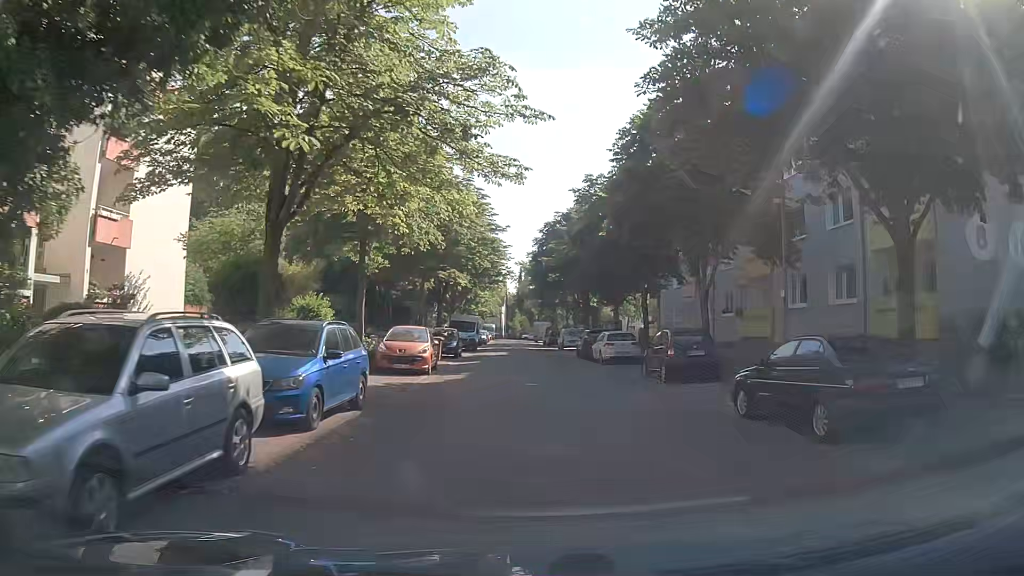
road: residential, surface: asphalt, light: Day
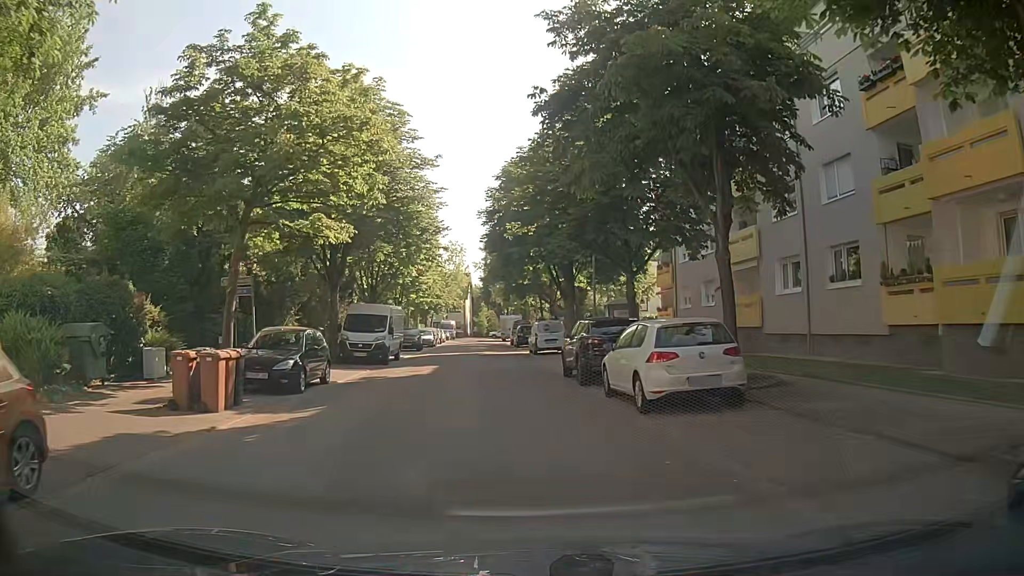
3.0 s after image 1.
(+1.3, +18.9) m; +4°
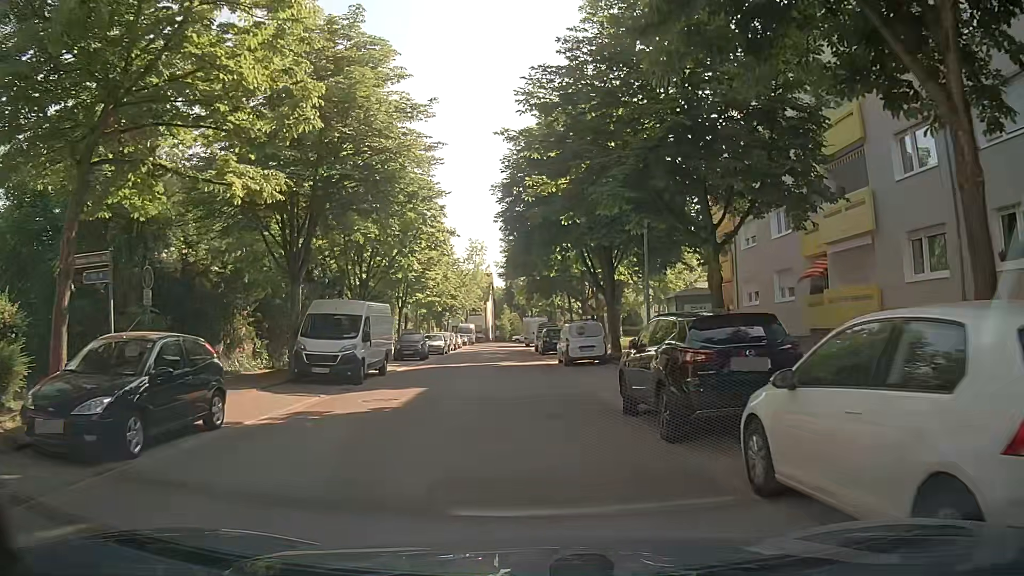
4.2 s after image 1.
(-0.3, +7.9) m; -3°
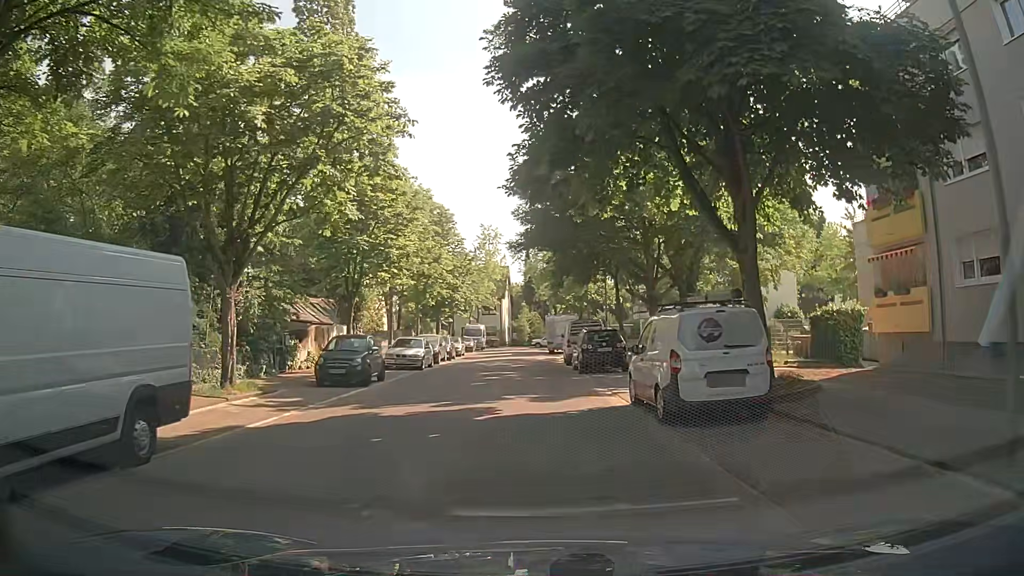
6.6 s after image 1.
(-0.1, +16.4) m; -1°
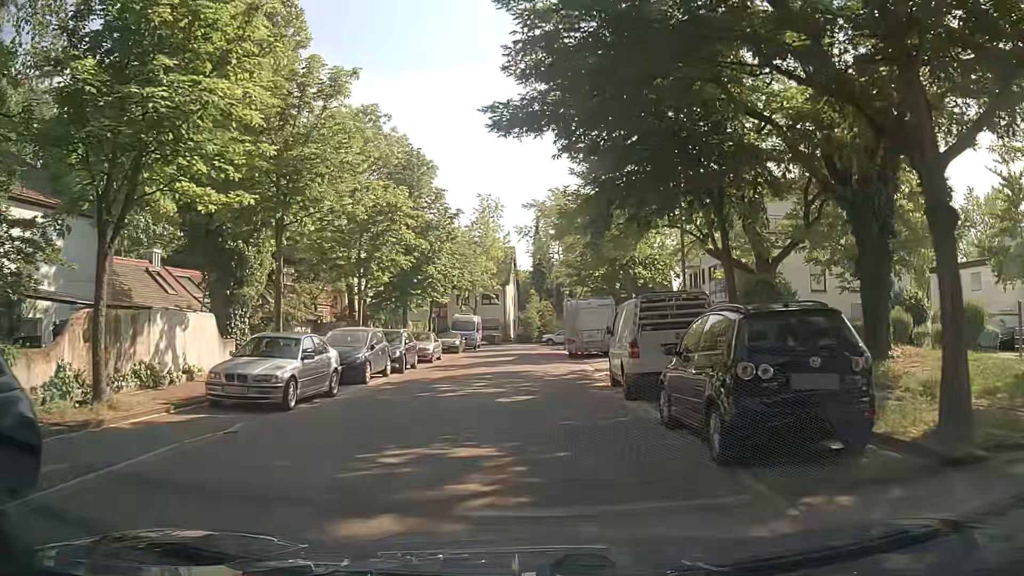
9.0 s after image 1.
(0.0, +17.1) m; -1°
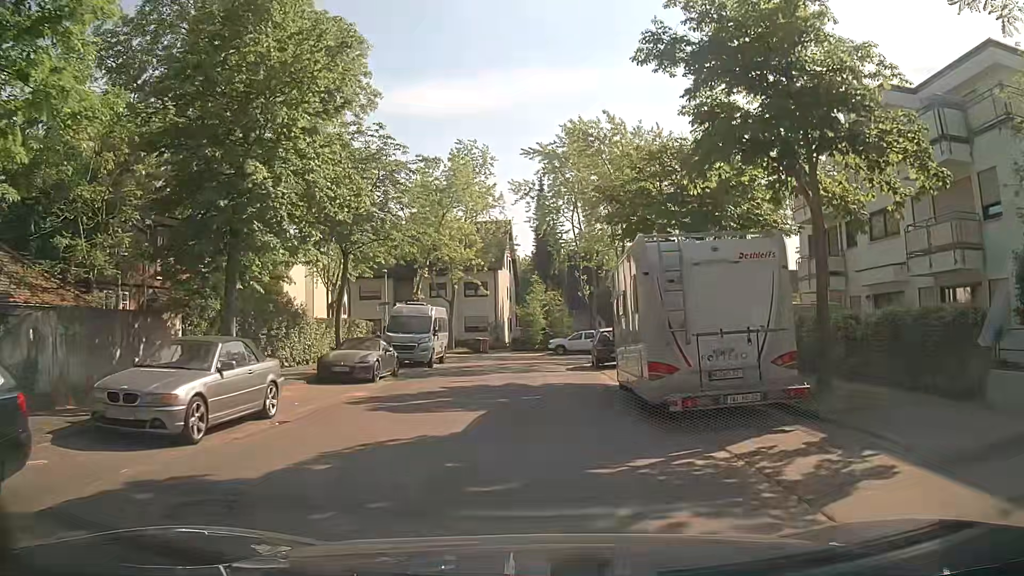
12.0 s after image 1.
(0.0, +21.8) m; 0°
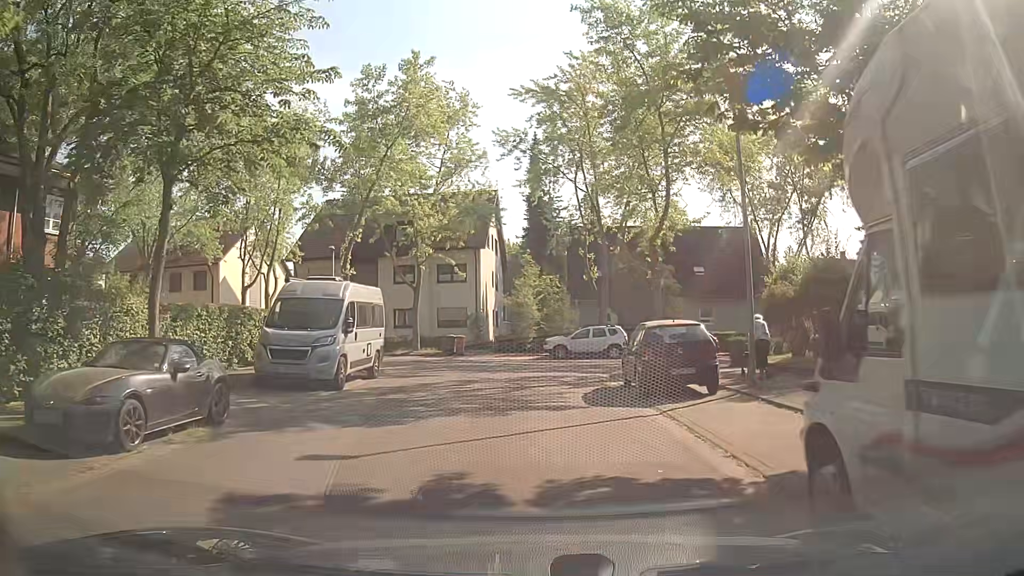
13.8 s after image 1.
(+0.1, +11.7) m; -1°
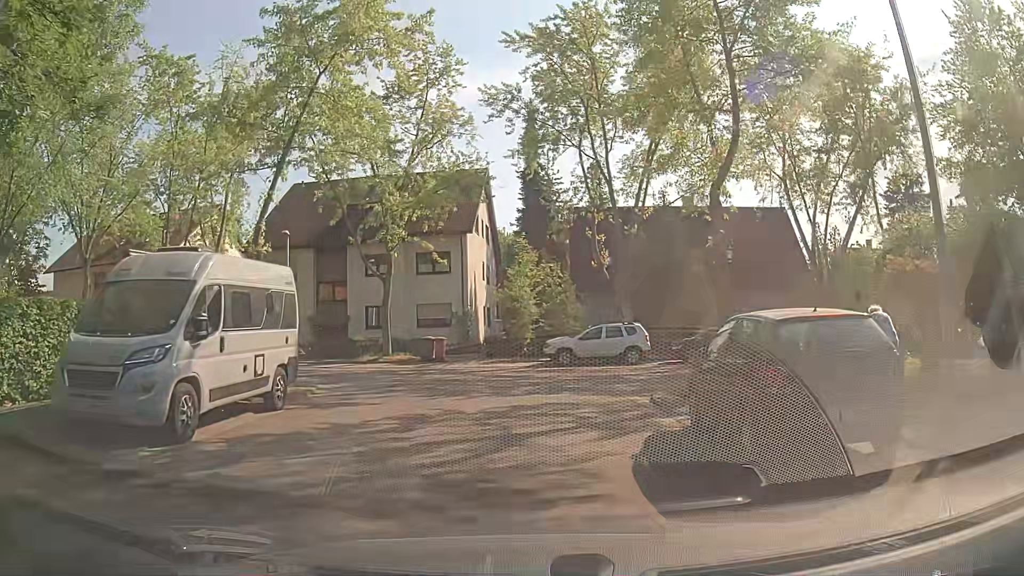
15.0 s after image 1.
(+0.2, +7.0) m; +1°
